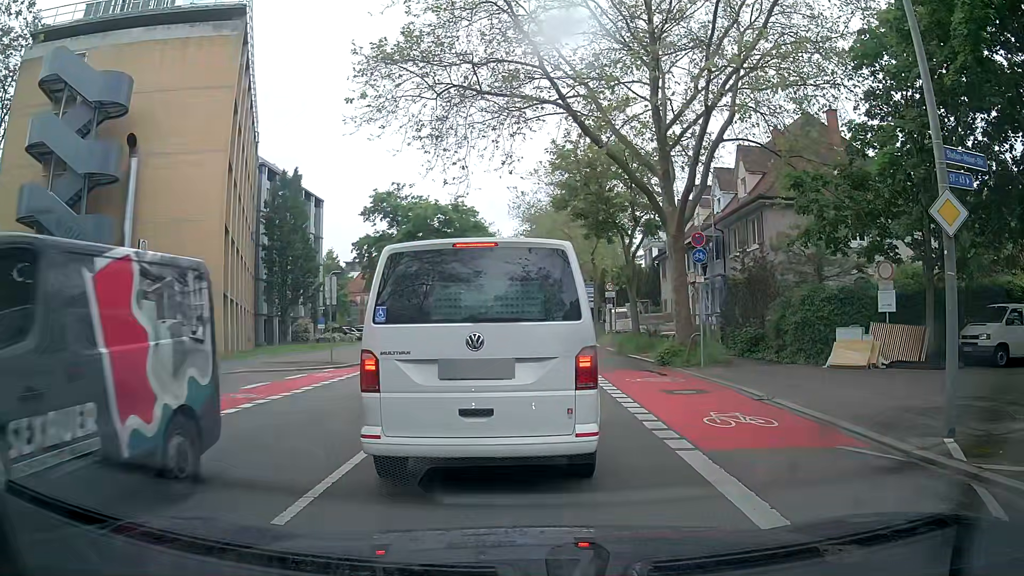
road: secondary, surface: asphalt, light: Day
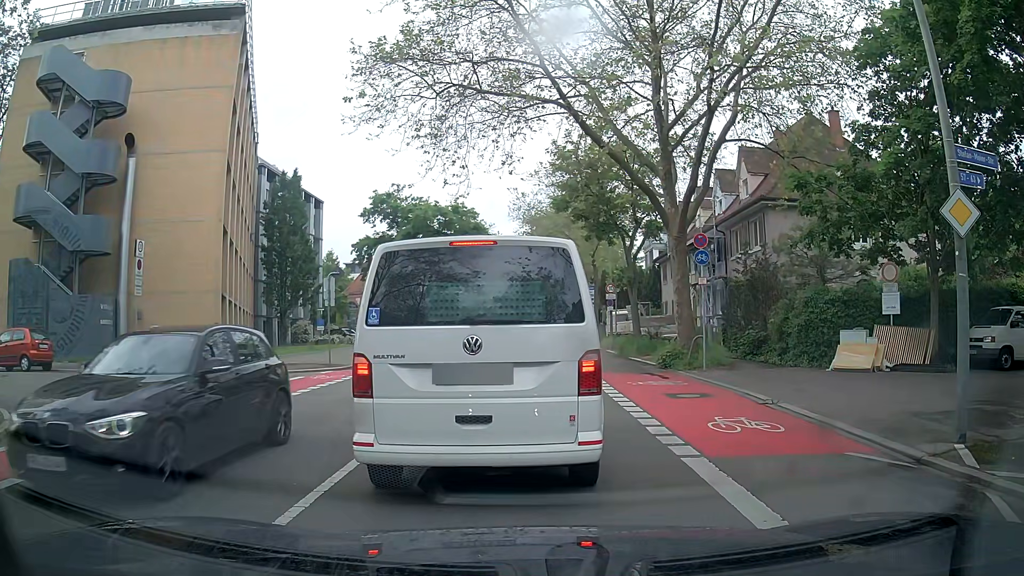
(0.0, +0.3) m; 0°
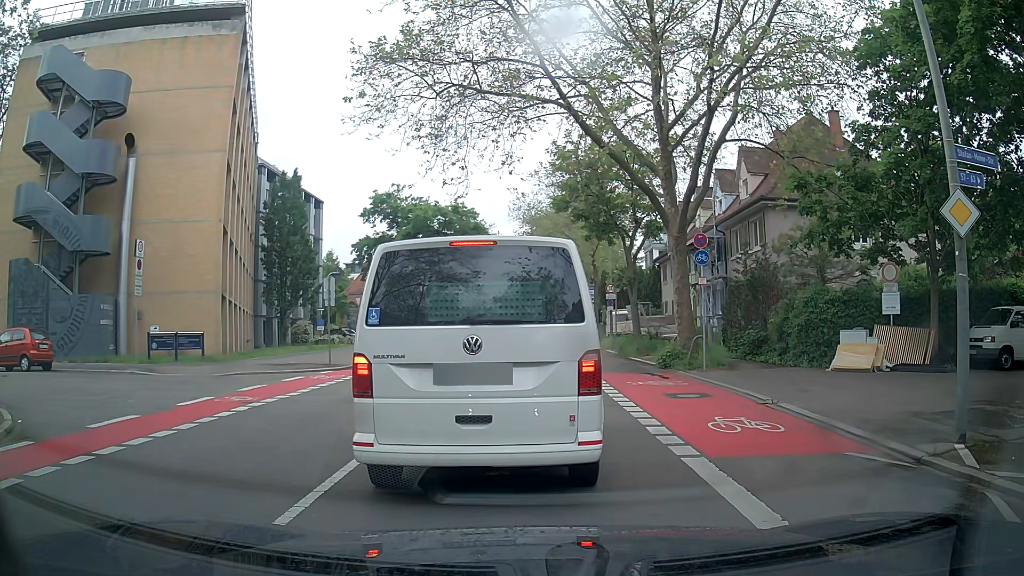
(0.0, 0.0) m; 0°
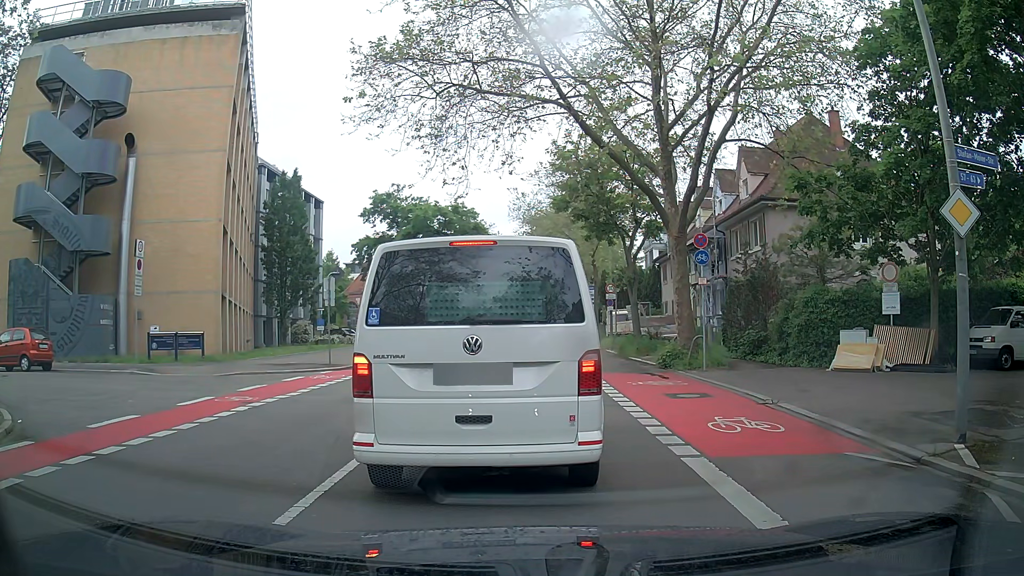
(0.0, 0.0) m; 0°
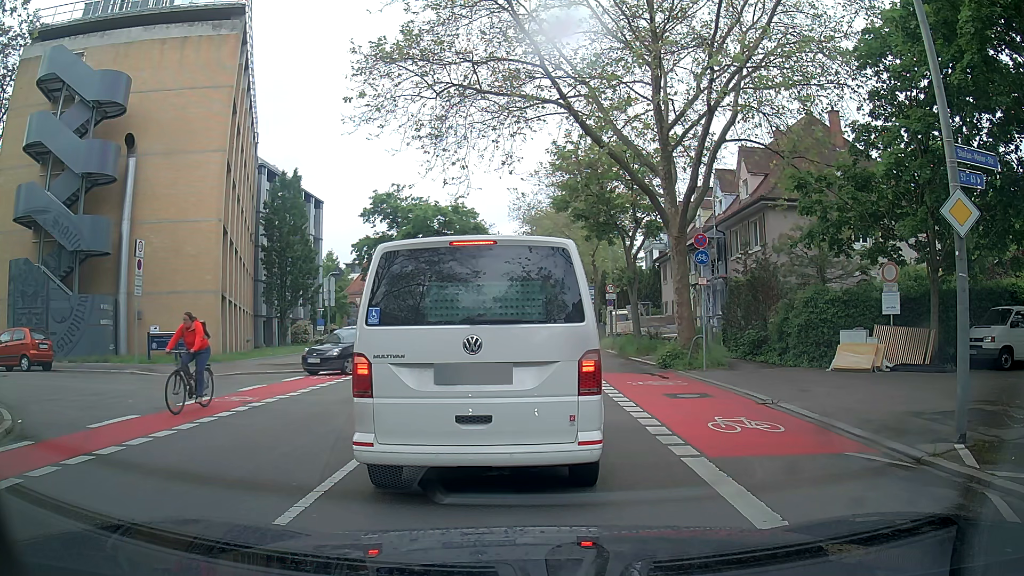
(0.0, 0.0) m; 0°
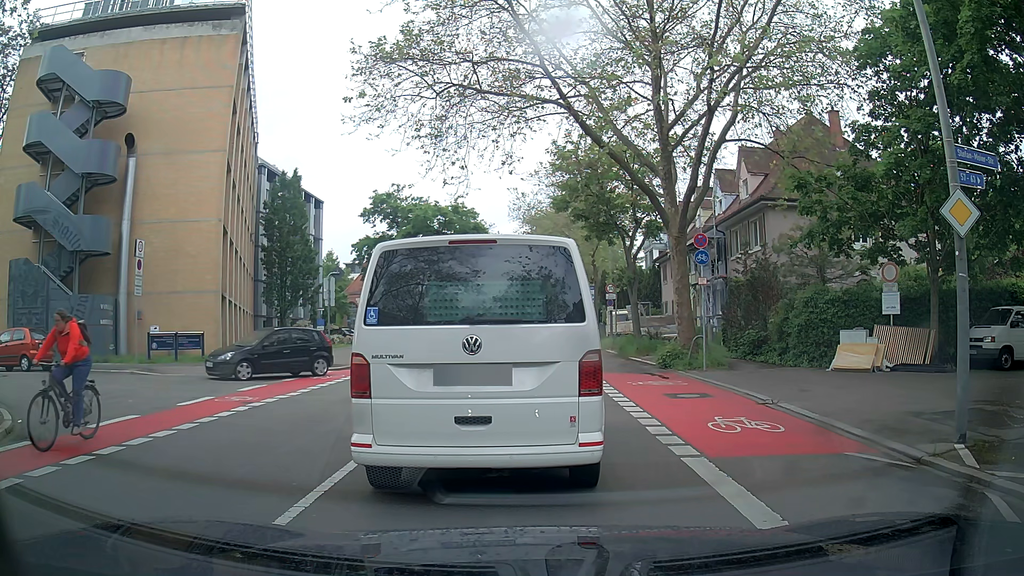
(0.0, 0.0) m; 0°
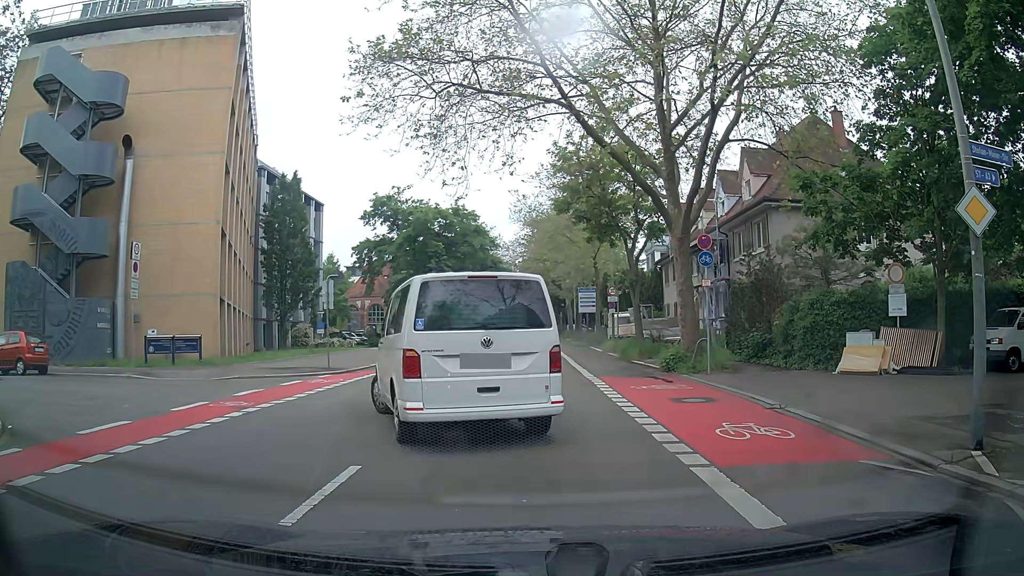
(0.0, +0.3) m; 0°
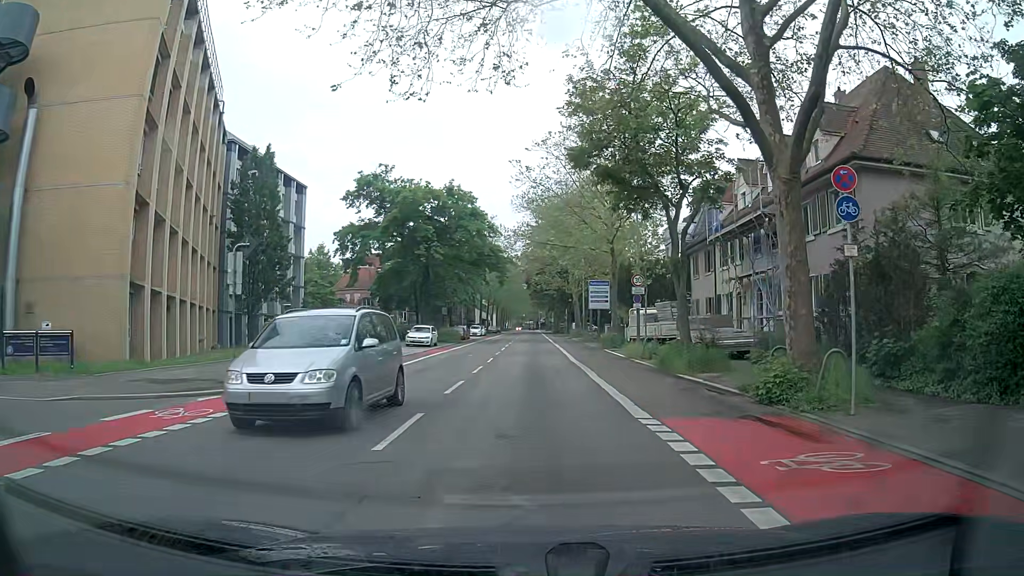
(+0.4, +8.8) m; +2°
(0, +10) (+1, +20) (+1, +30) (+1, +40) (+1, +50) (+1, +60) (+2, +70) (+2, +80) (+2, +90) (+3, +100) m
